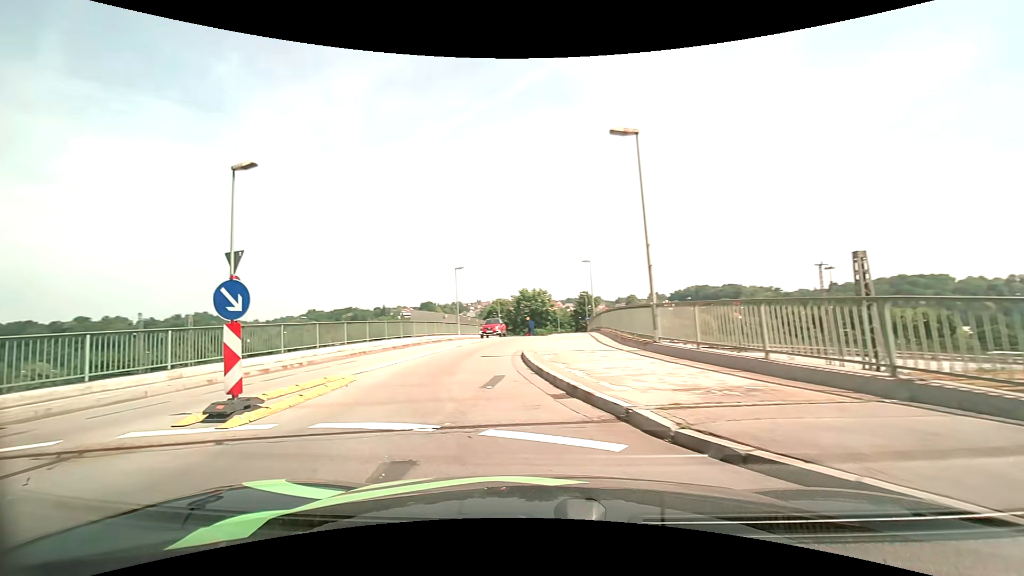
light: Day
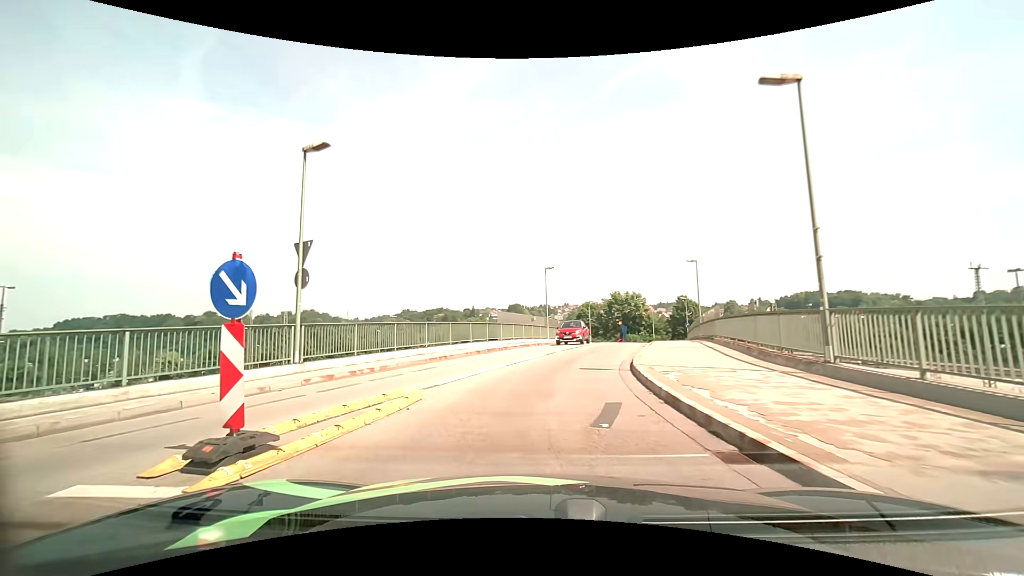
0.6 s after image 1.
(-0.3, +2.9) m; -11°
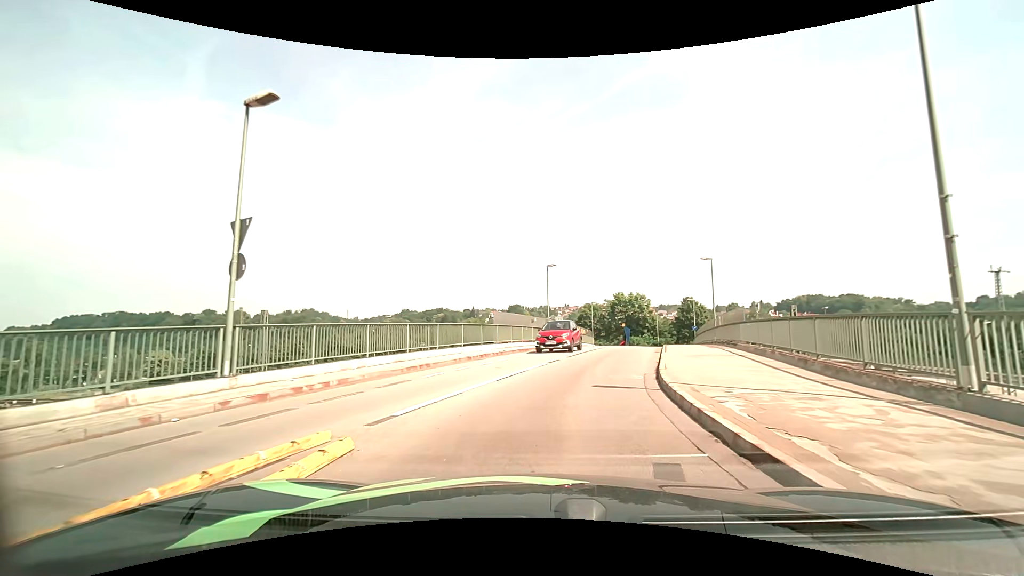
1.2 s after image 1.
(0.0, +3.2) m; +1°
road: unclassified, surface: asphalt
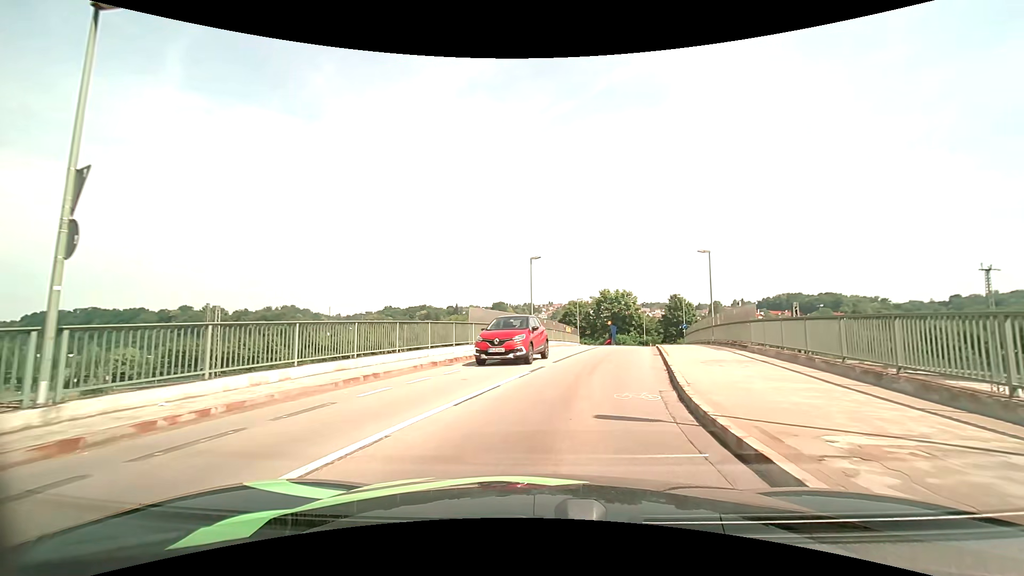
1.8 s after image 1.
(0.0, +3.5) m; +1°
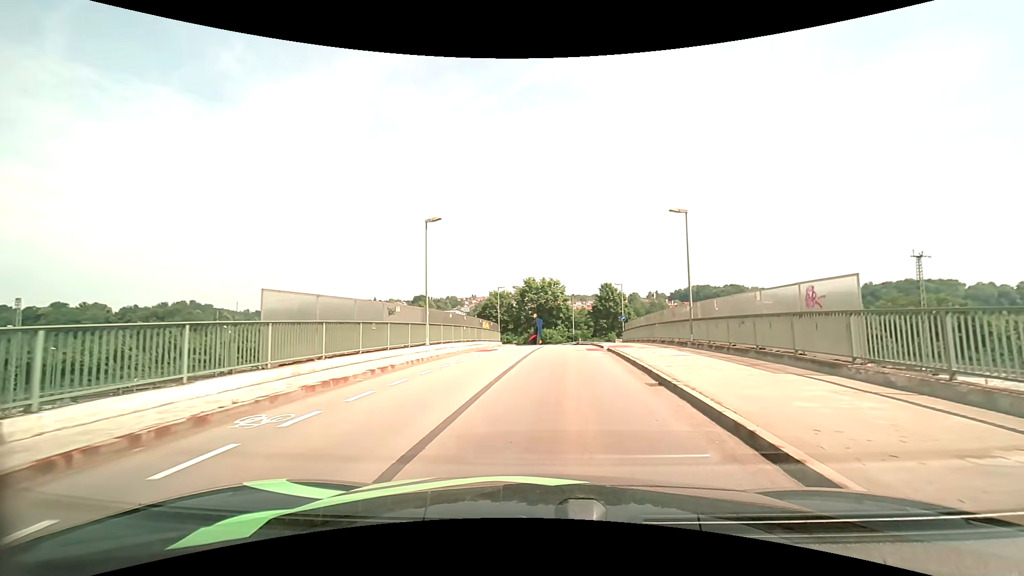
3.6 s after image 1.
(+0.9, +12.4) m; +9°
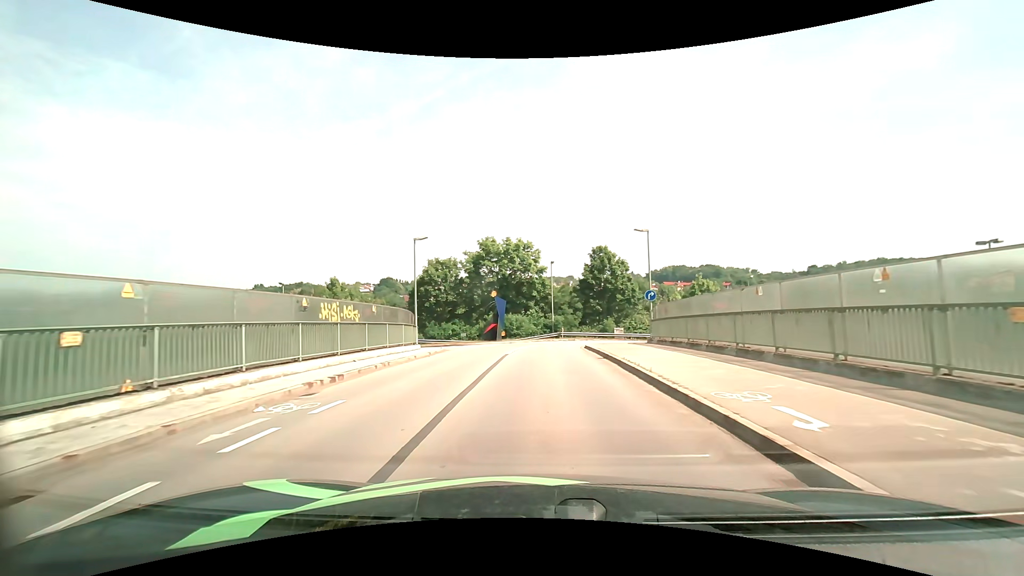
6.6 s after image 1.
(+1.2, +25.9) m; +3°
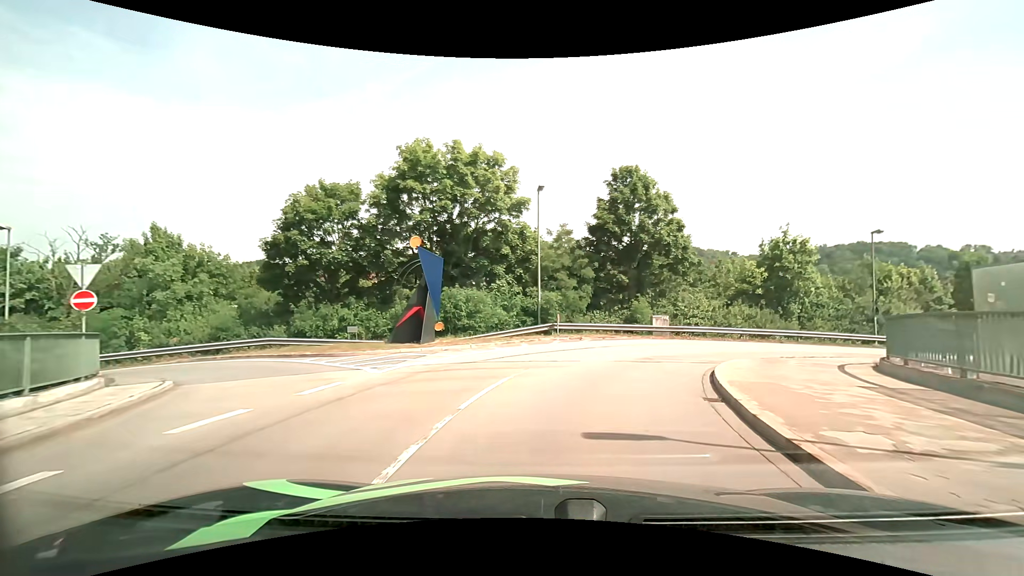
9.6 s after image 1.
(0.0, +24.4) m; +2°
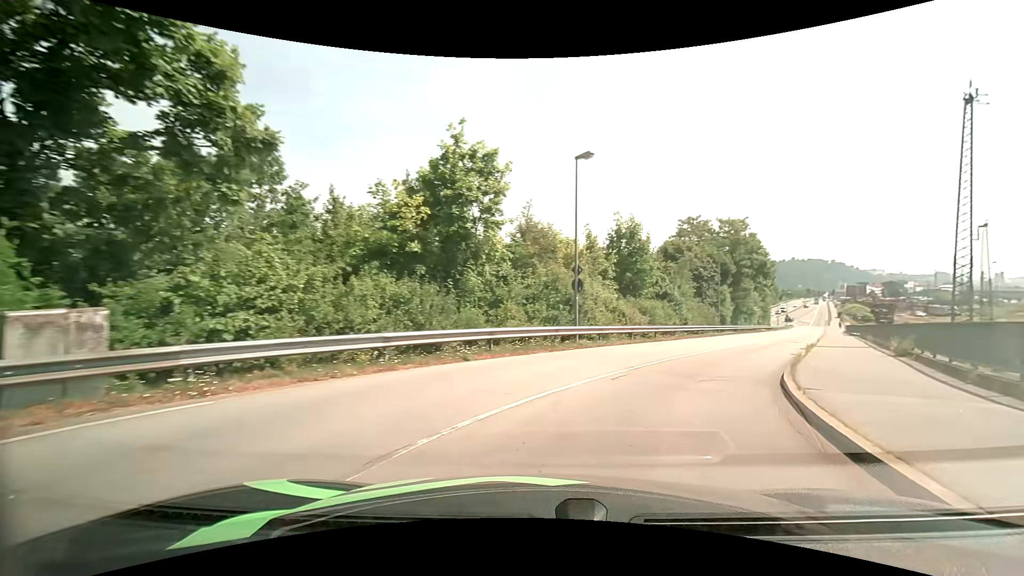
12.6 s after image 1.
(+6.4, +20.7) m; +41°
(+2, +10) (+6, +19) (+11, +27) (+16, +36) (+21, +45) (+26, +53) (+31, +62) (+37, +71) (+41, +79) (+46, +88) m
